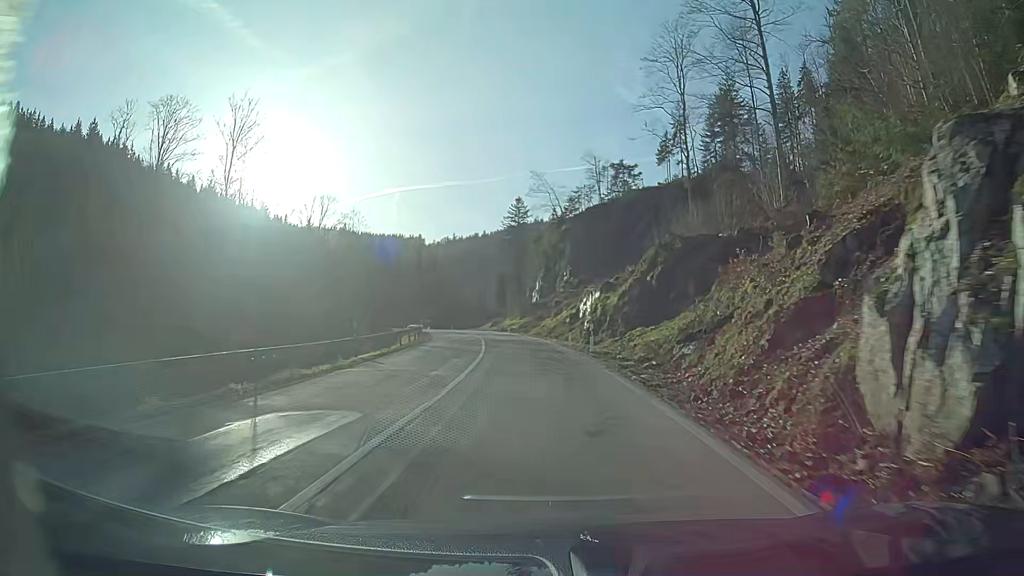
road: secondary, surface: asphalt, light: Day
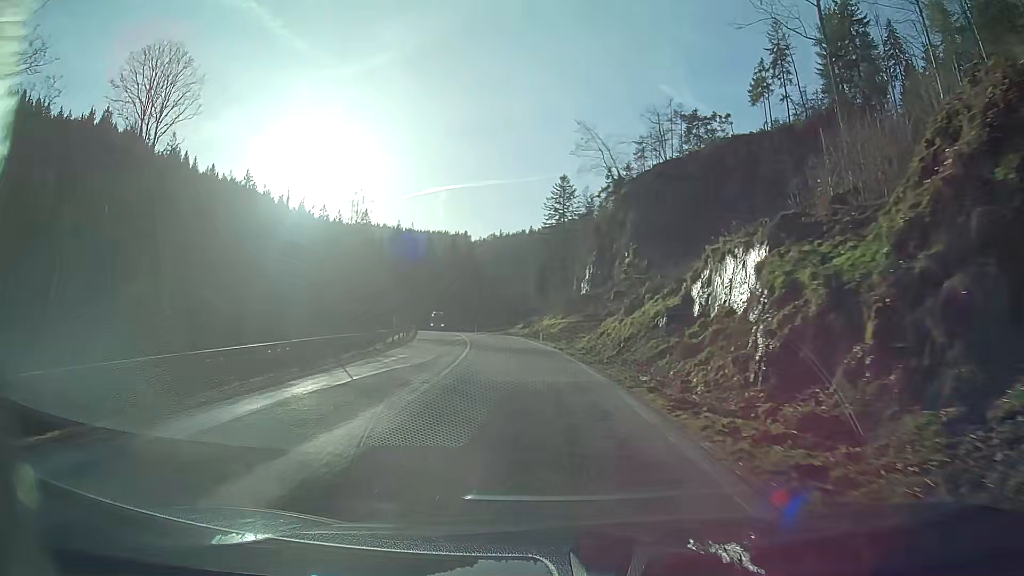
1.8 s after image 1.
(-0.9, +26.9) m; -5°
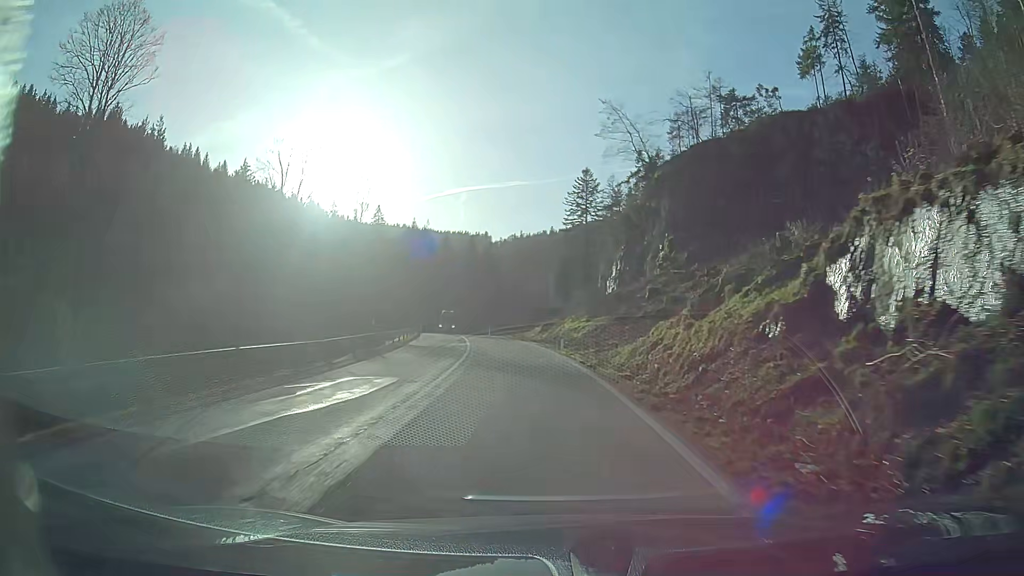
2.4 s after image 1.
(-0.1, +8.9) m; -2°
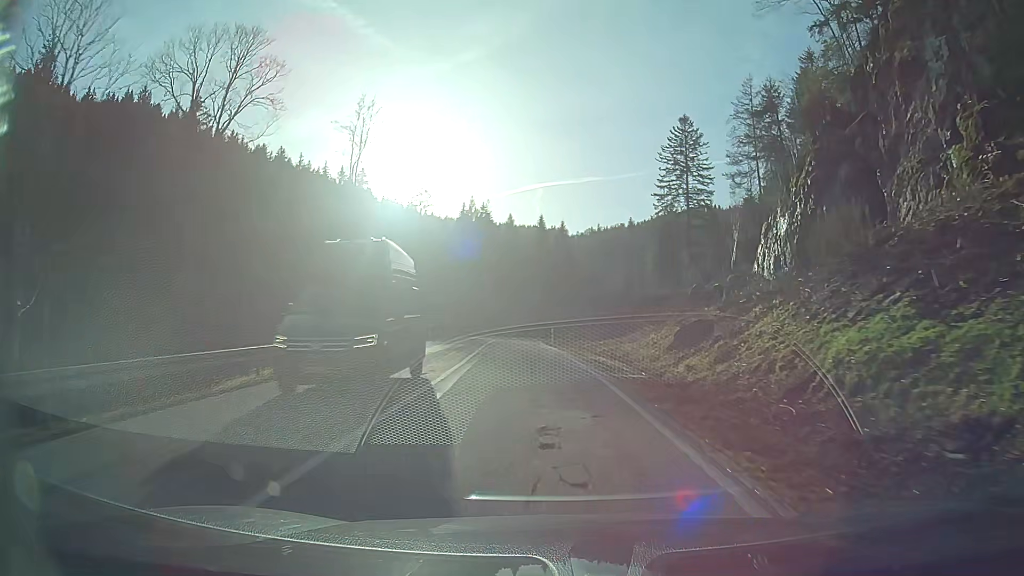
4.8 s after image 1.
(-2.0, +35.8) m; -6°
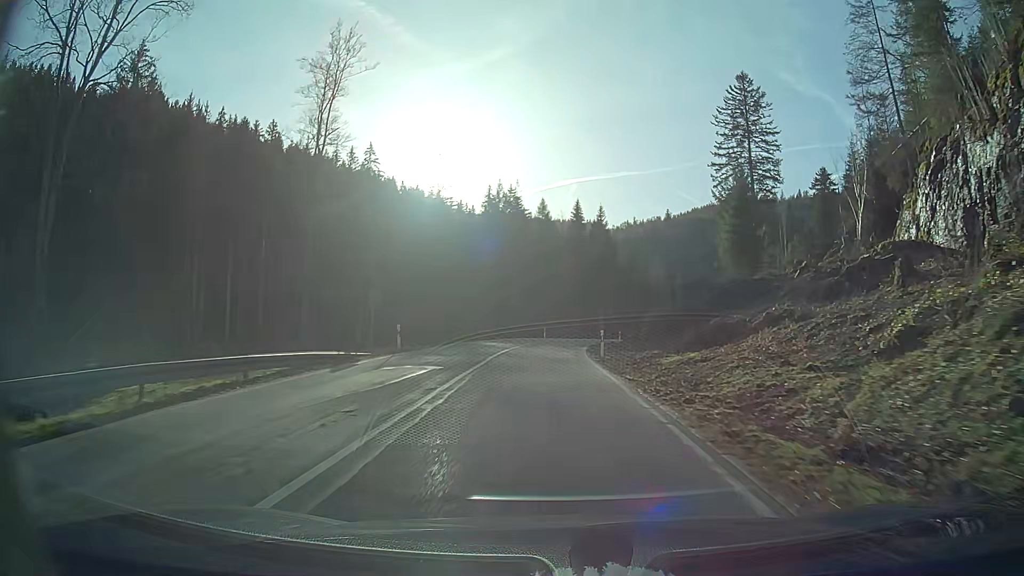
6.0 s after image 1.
(-0.4, +18.2) m; -3°
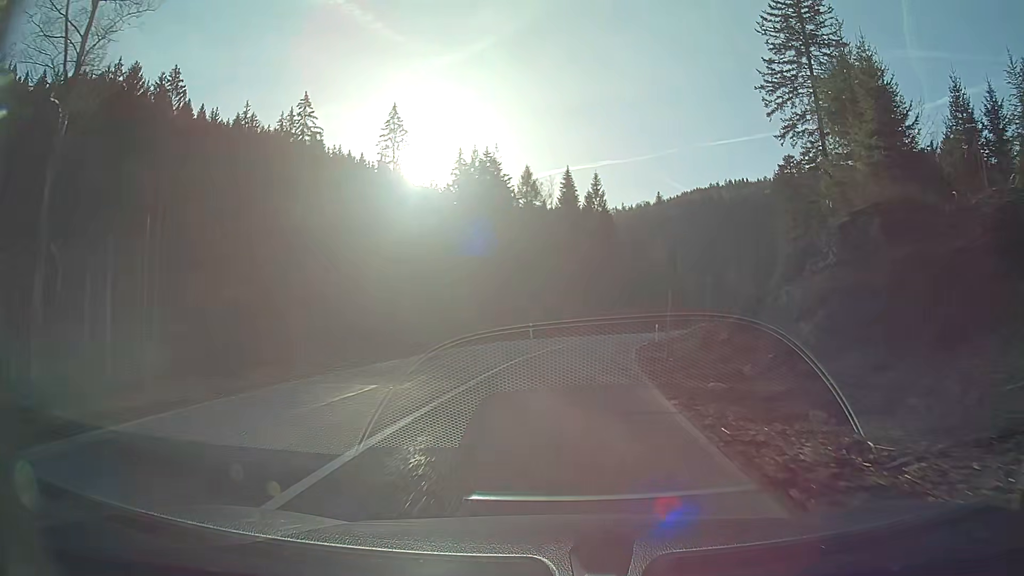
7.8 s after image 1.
(+0.3, +27.6) m; +3°
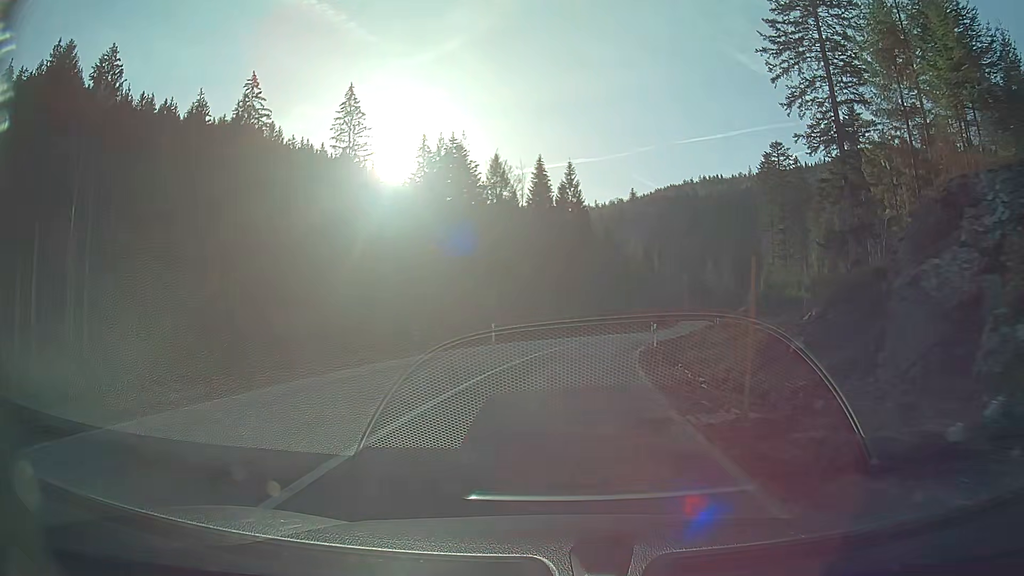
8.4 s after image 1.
(+0.2, +9.3) m; +2°
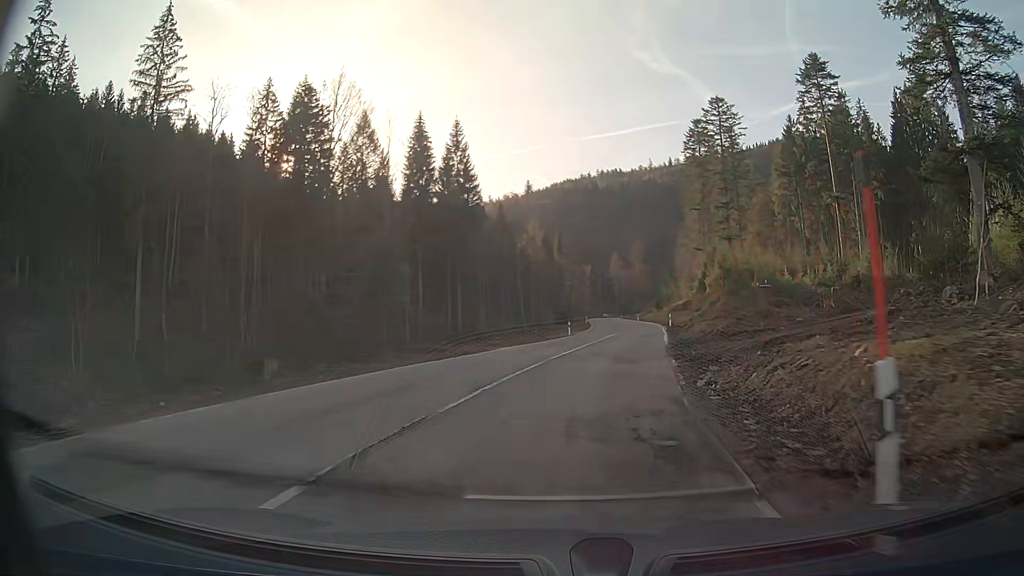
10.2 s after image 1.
(+2.2, +28.1) m; +10°
(0, +10) (+1, +20) (+2, +30) (+4, +40) (+5, +50) (+6, +60) (+6, +70) (+7, +80) (+7, +90) (+7, +100) m
